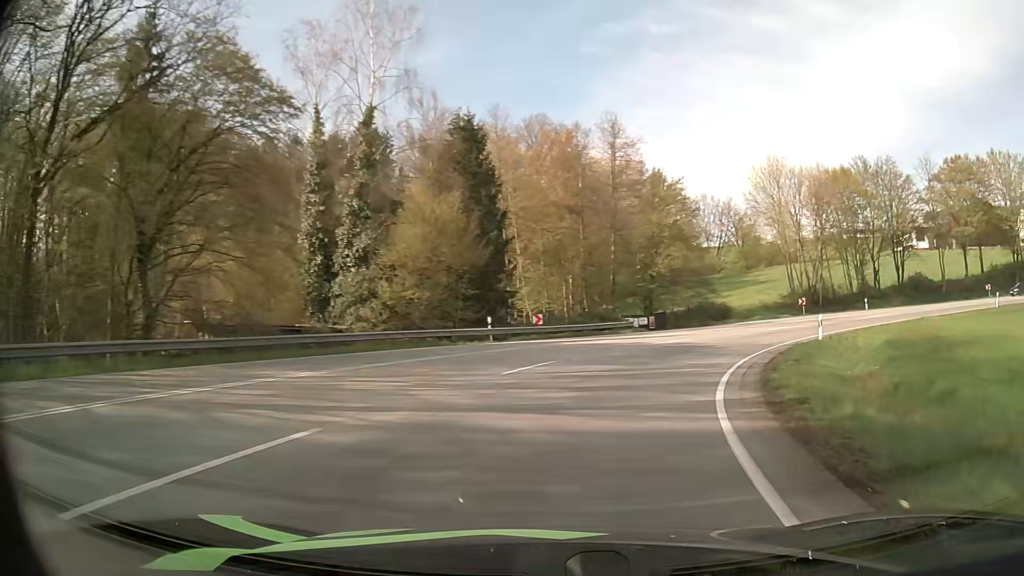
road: primary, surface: asphalt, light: Day
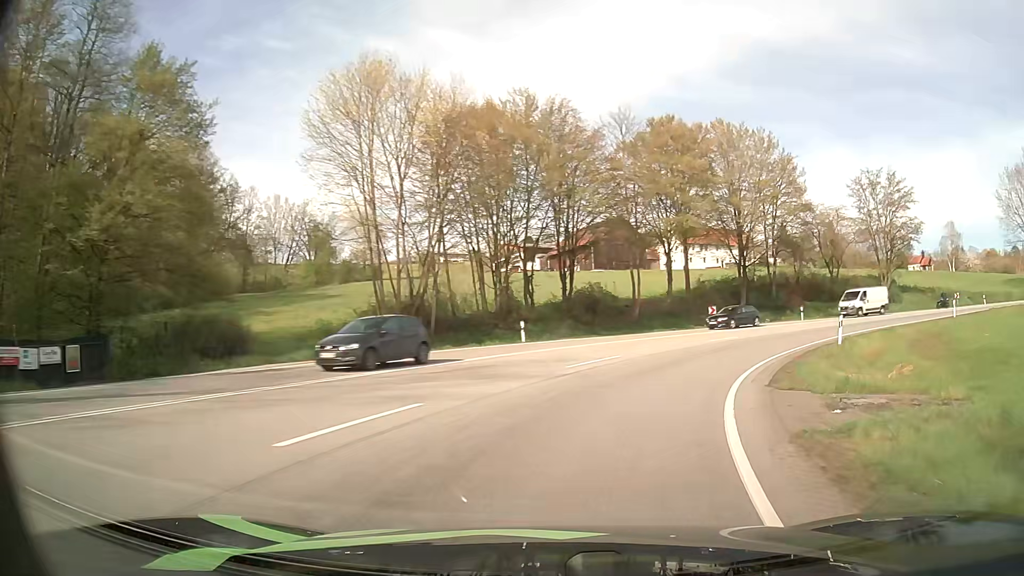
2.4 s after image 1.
(+9.1, +27.5) m; +36°
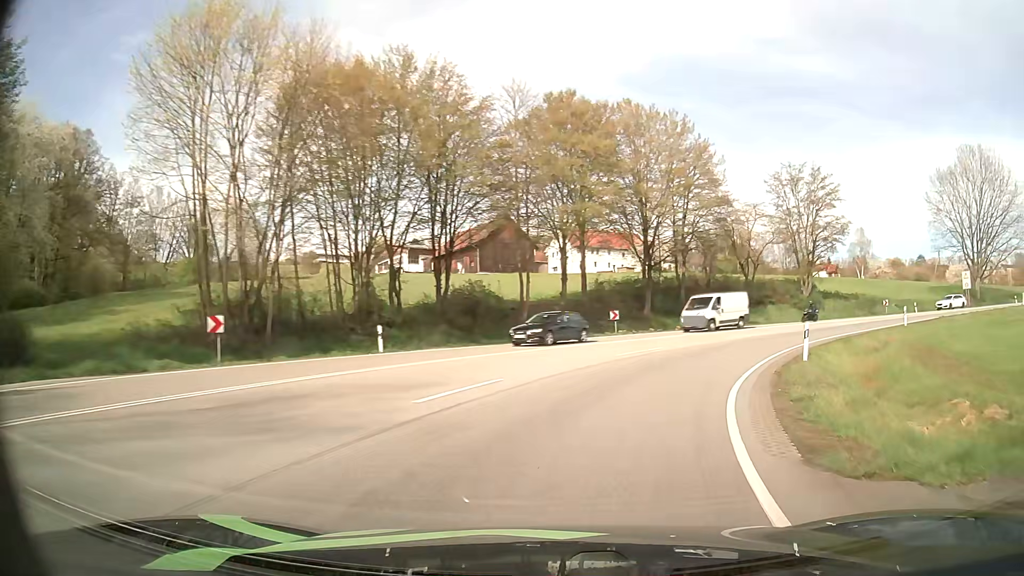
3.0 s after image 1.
(+0.6, +7.2) m; +10°
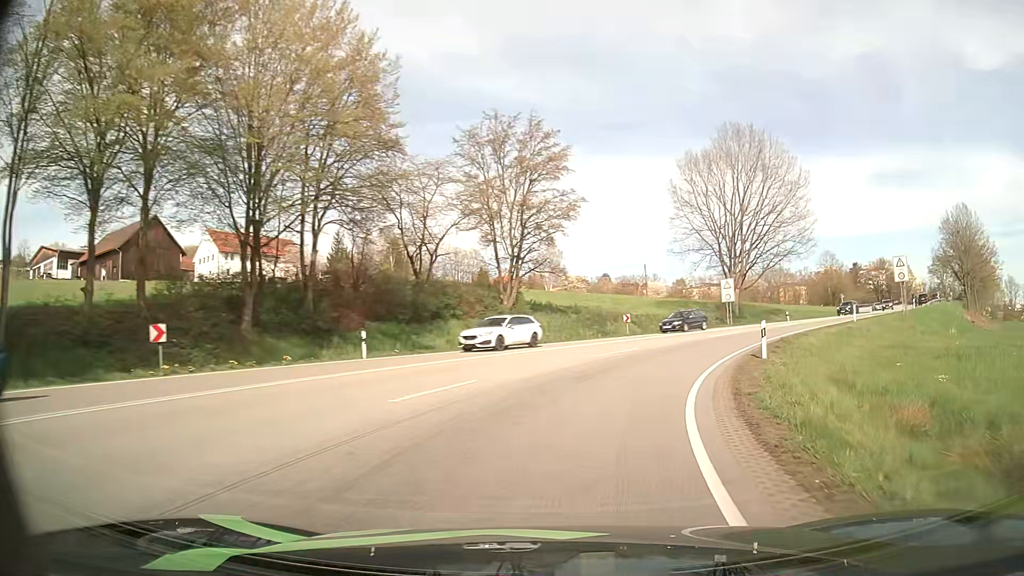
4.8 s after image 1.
(+5.2, +20.5) m; +28°
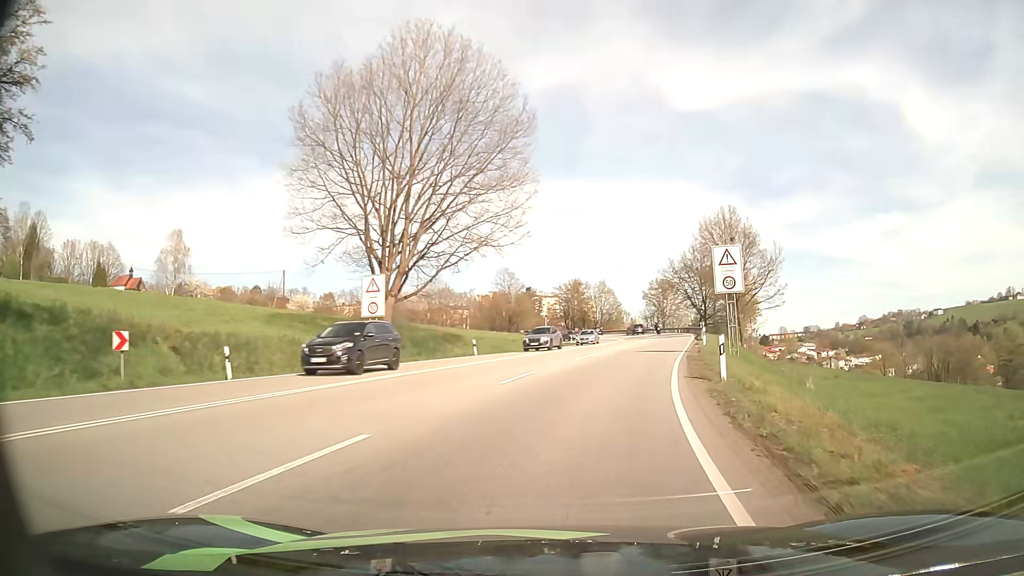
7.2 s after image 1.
(+7.4, +27.2) m; +29°
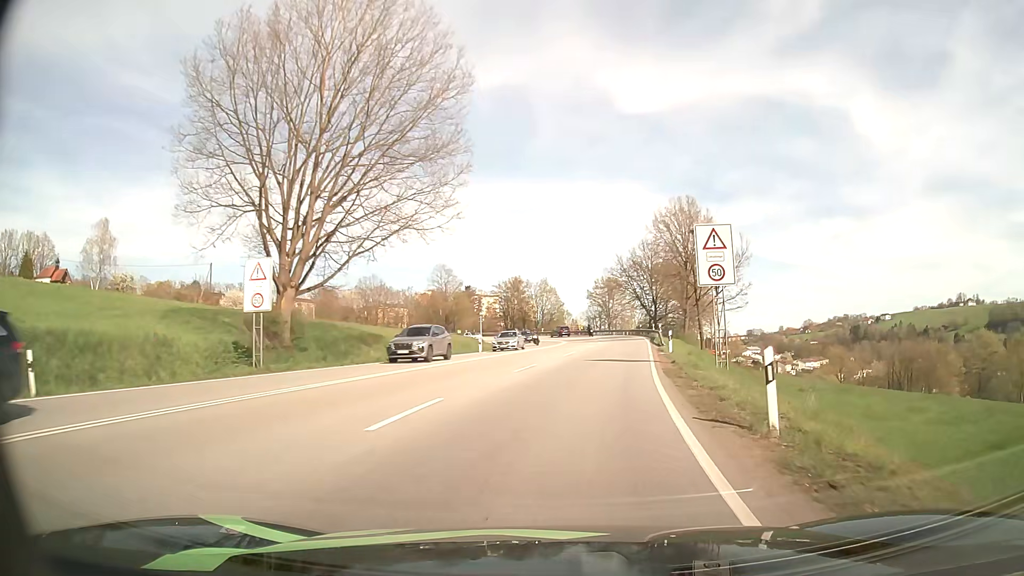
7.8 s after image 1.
(+0.3, +7.2) m; +5°
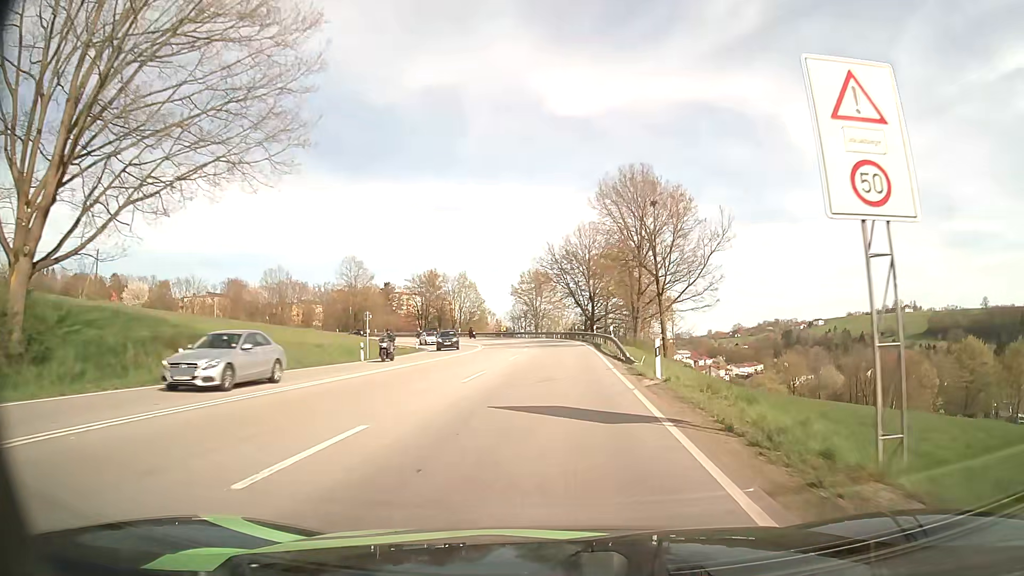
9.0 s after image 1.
(+0.9, +15.0) m; +7°
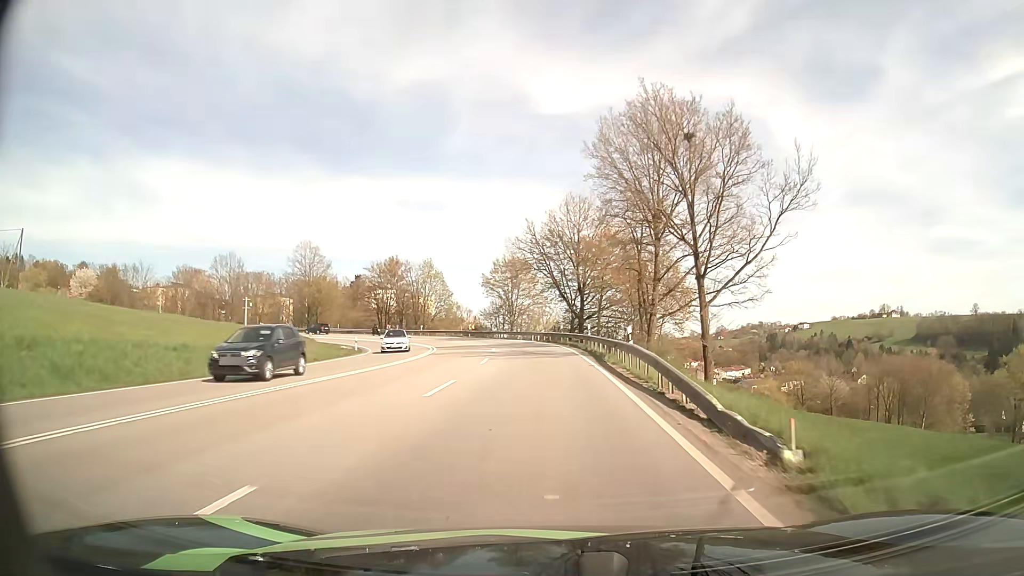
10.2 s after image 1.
(+0.3, +15.8) m; +2°
(0, +10) (0, +20) (0, +30) (-1, +40) (-2, +50) (-4, +60) (-8, +69) (-13, +77) (-19, +85) (-27, +92) m
